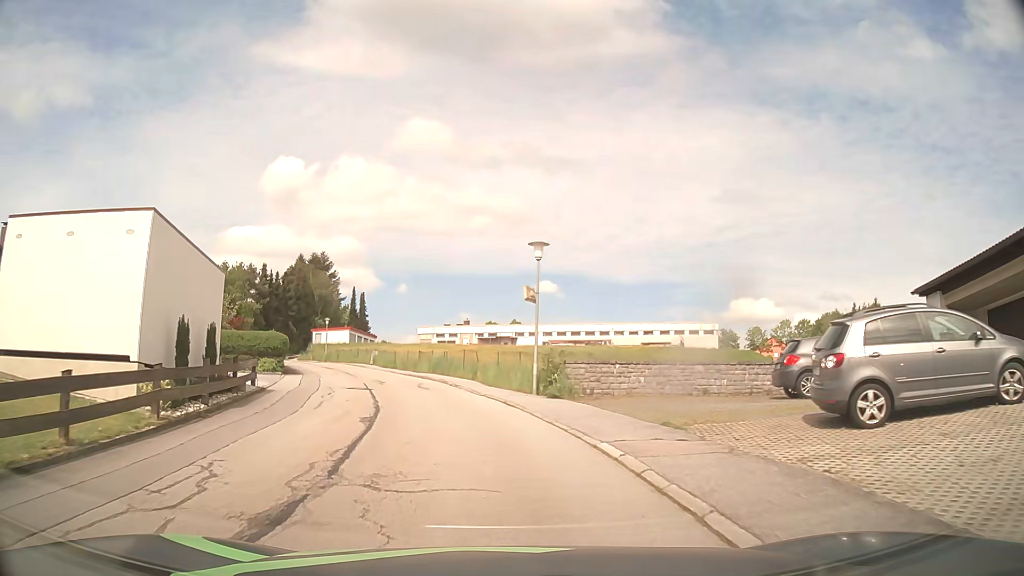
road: residential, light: Day
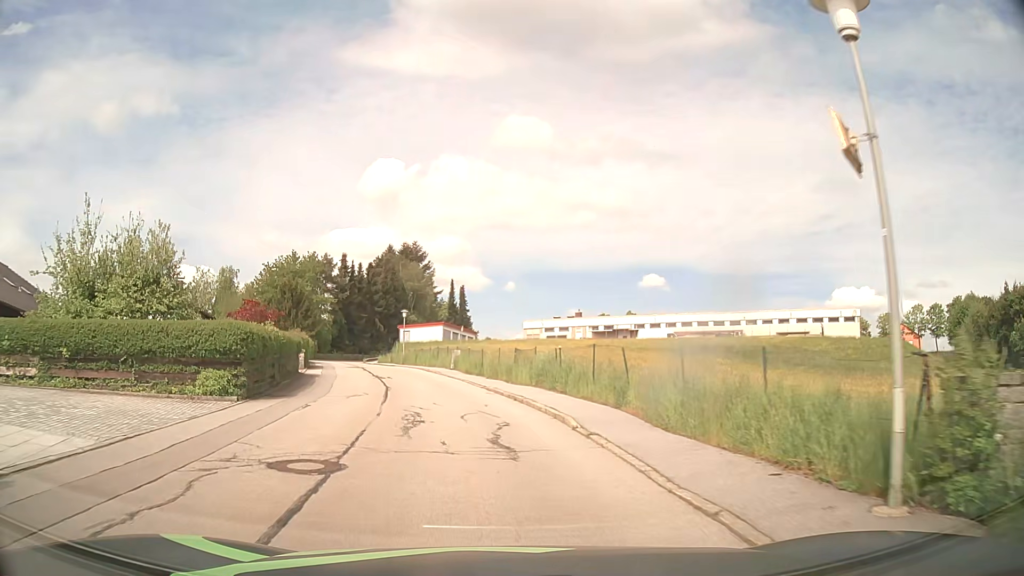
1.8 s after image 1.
(-1.0, +15.0) m; -9°
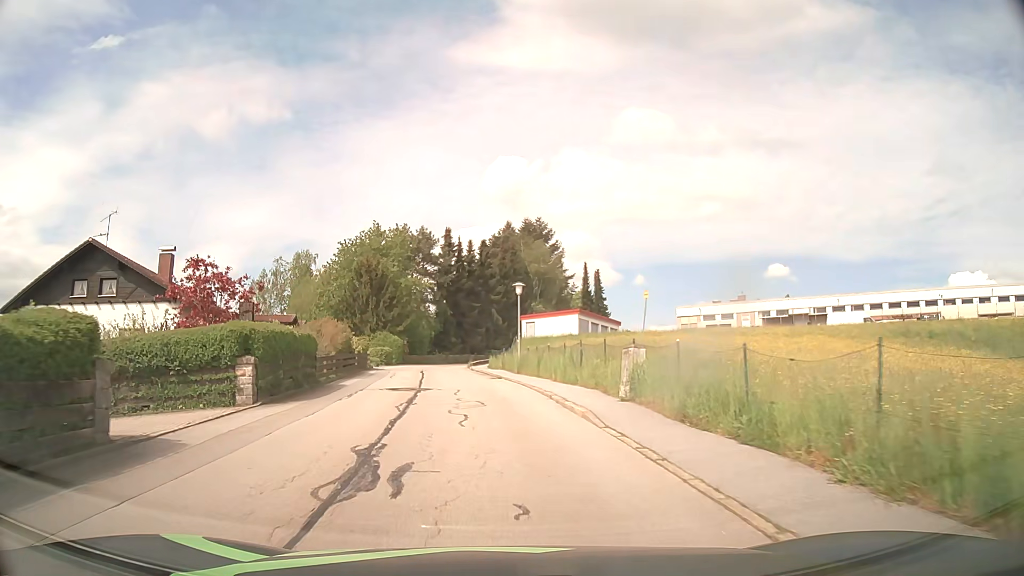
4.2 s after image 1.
(-2.3, +22.4) m; -11°
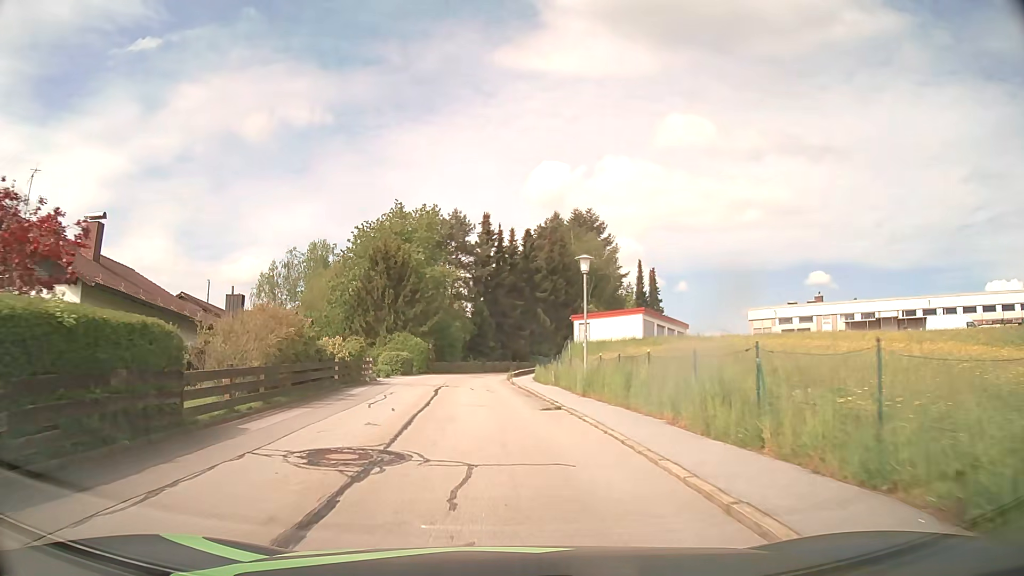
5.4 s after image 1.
(-0.4, +12.1) m; -4°
(0, +10) (-1, +20) (-1, +30) (-2, +40) (-1, +50) (+2, +59) (+6, +69) (+11, +77) (+17, +86) (+22, +94) m
